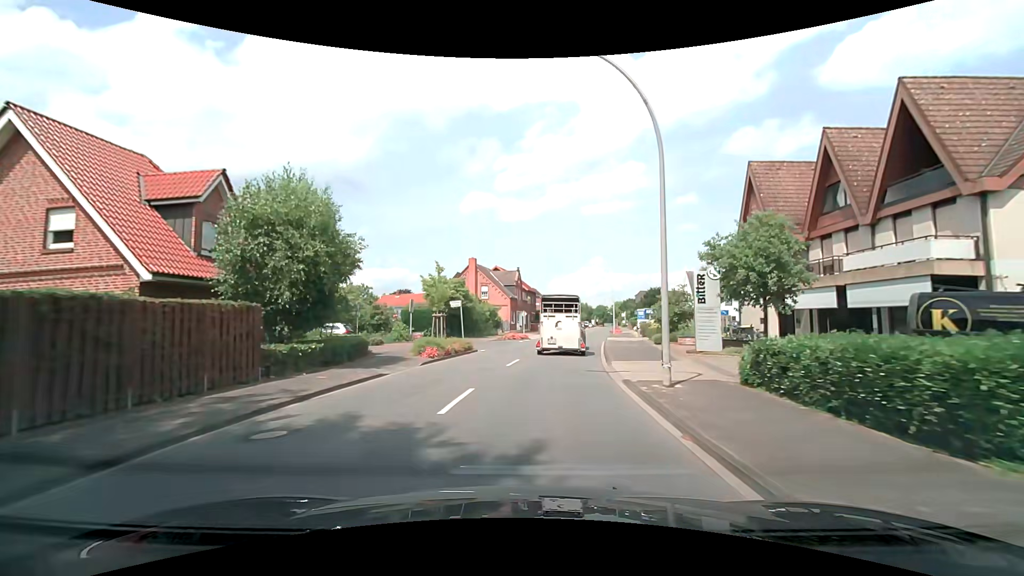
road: secondary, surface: asphalt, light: Day
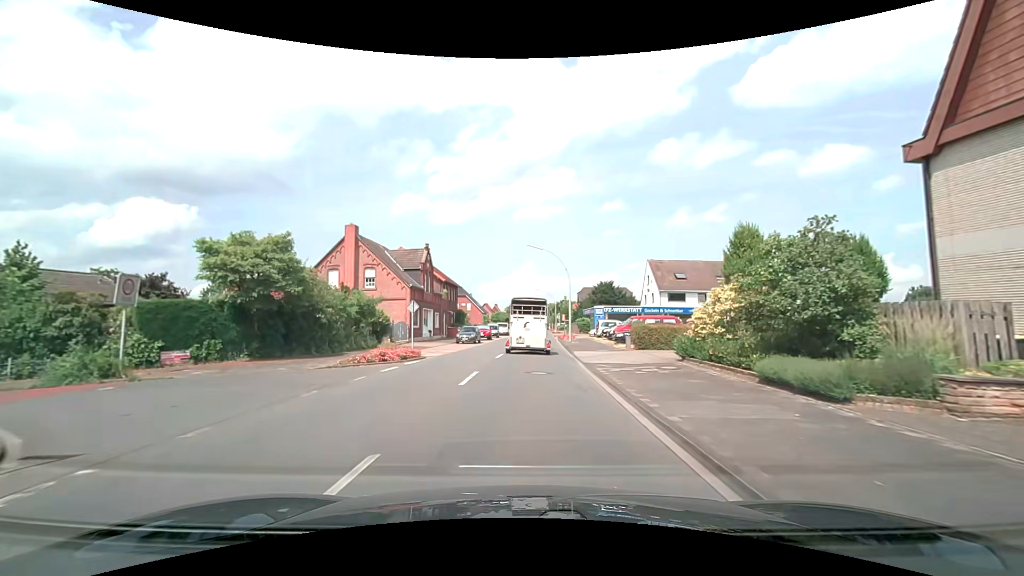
(+1.7, +23.0) m; +8°
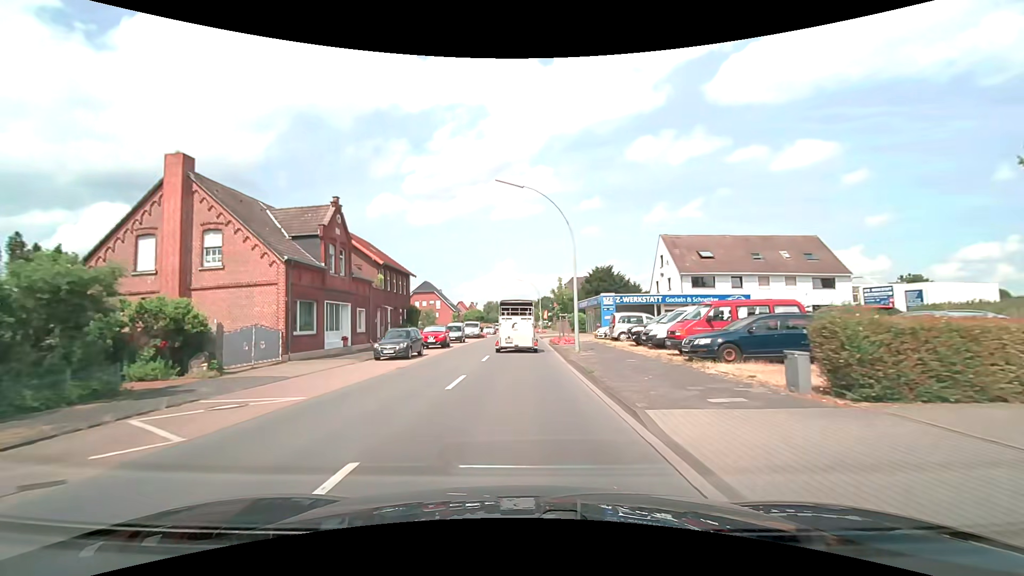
(+0.5, +18.4) m; +2°
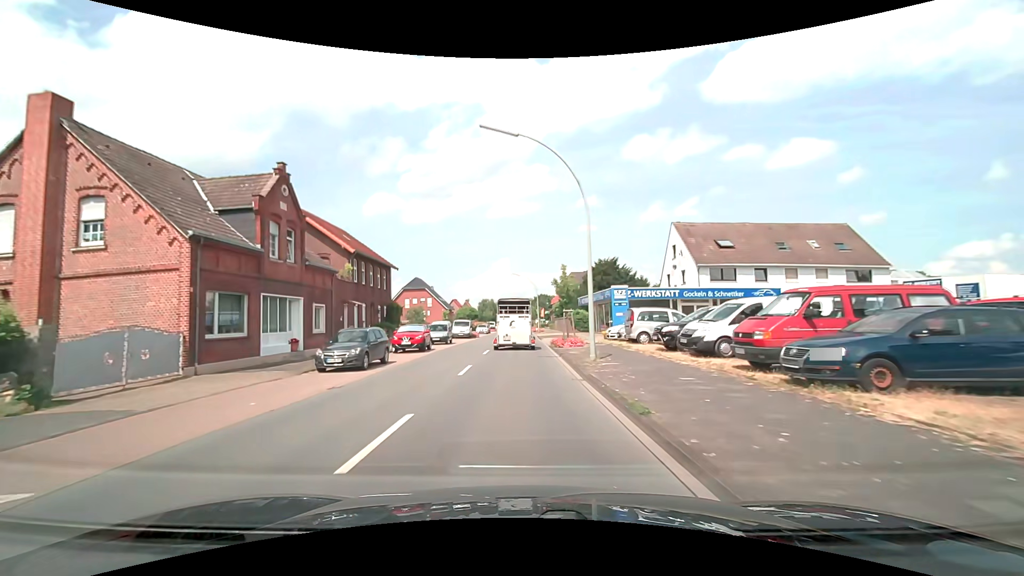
(0.0, +6.2) m; 0°
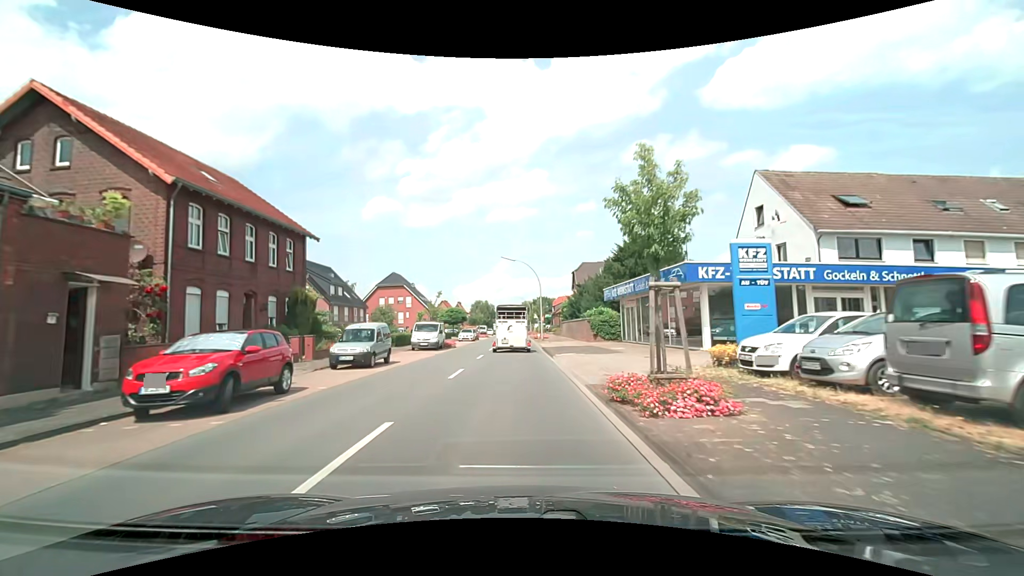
(0.0, +18.7) m; 0°
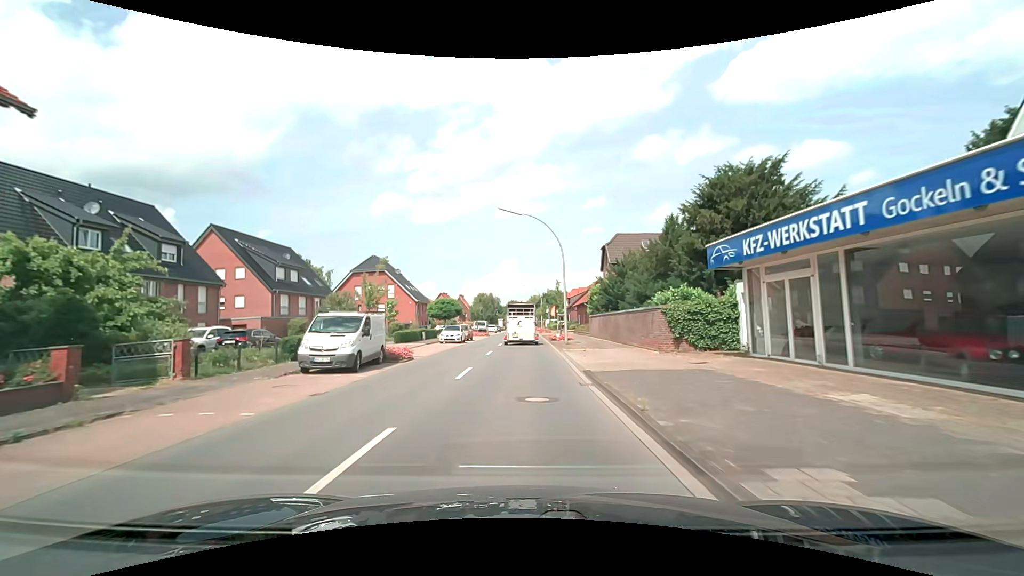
(-0.2, +18.6) m; -1°
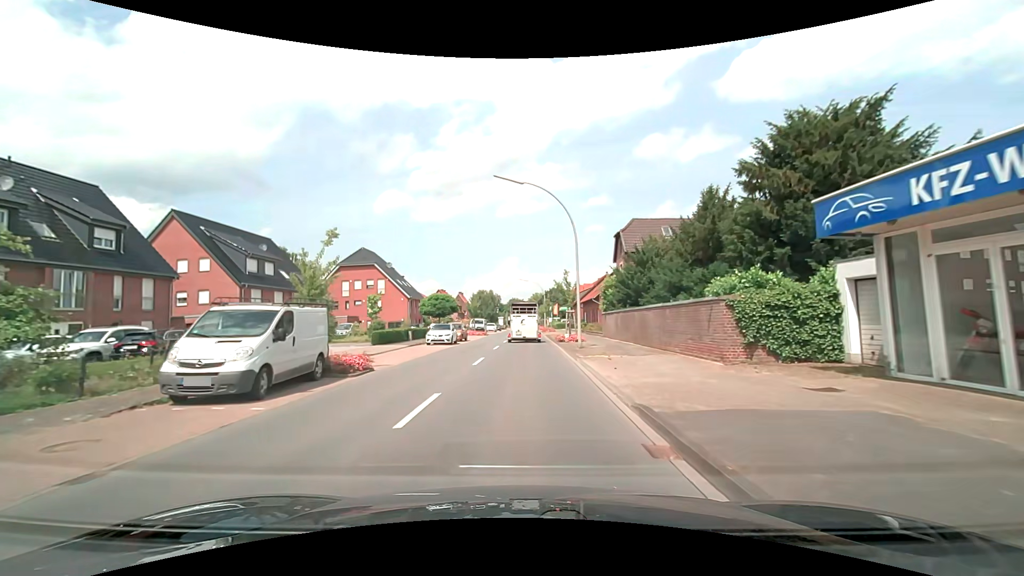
(0.0, +6.2) m; 0°
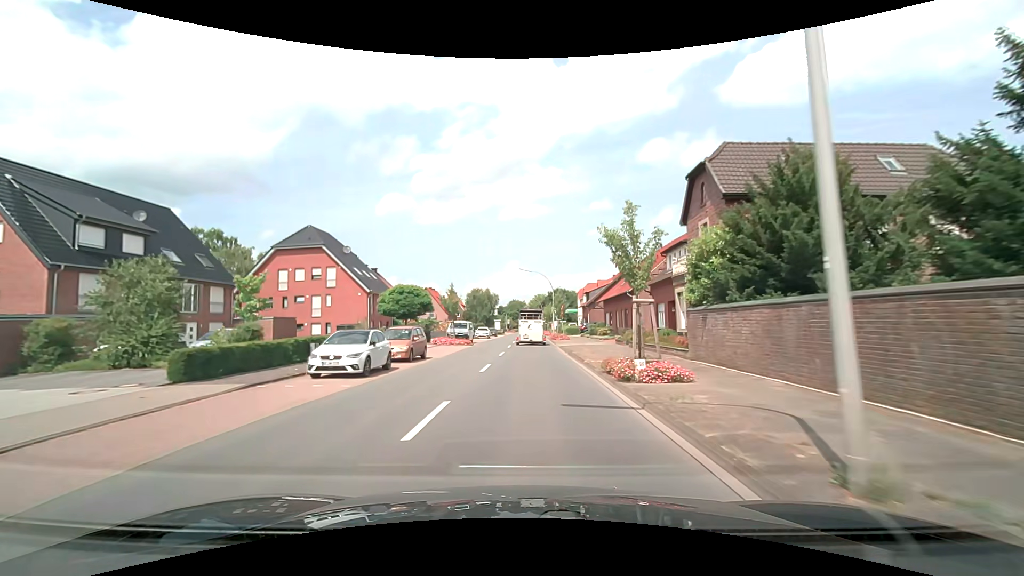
(0.0, +18.8) m; 0°
(0, +10) (0, +20) (0, +30) (0, +40) (+1, +50) (+1, +60) (+1, +70) (+2, +80) (+2, +90) (+2, +100) m
